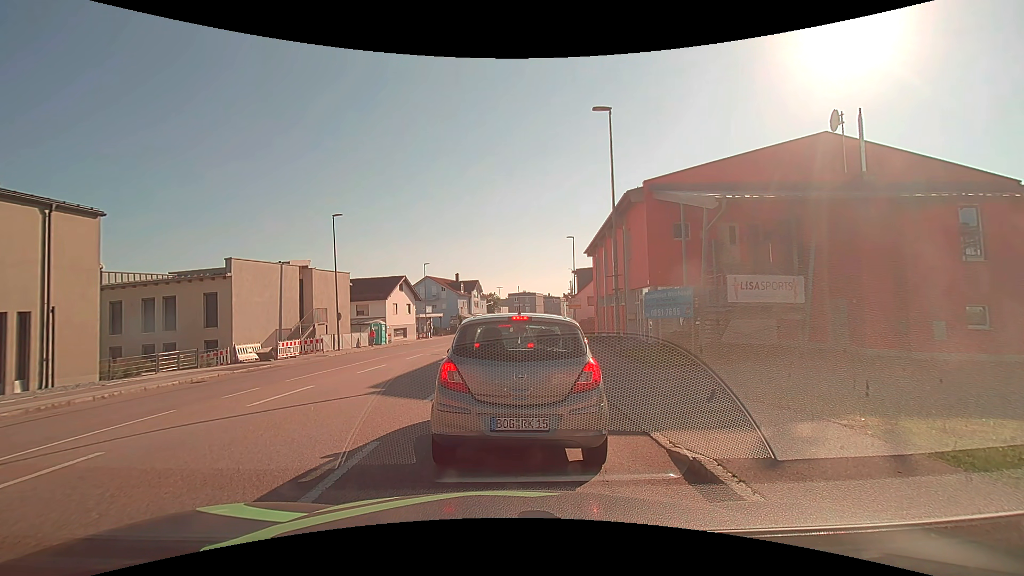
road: tertiary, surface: asphalt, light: Day
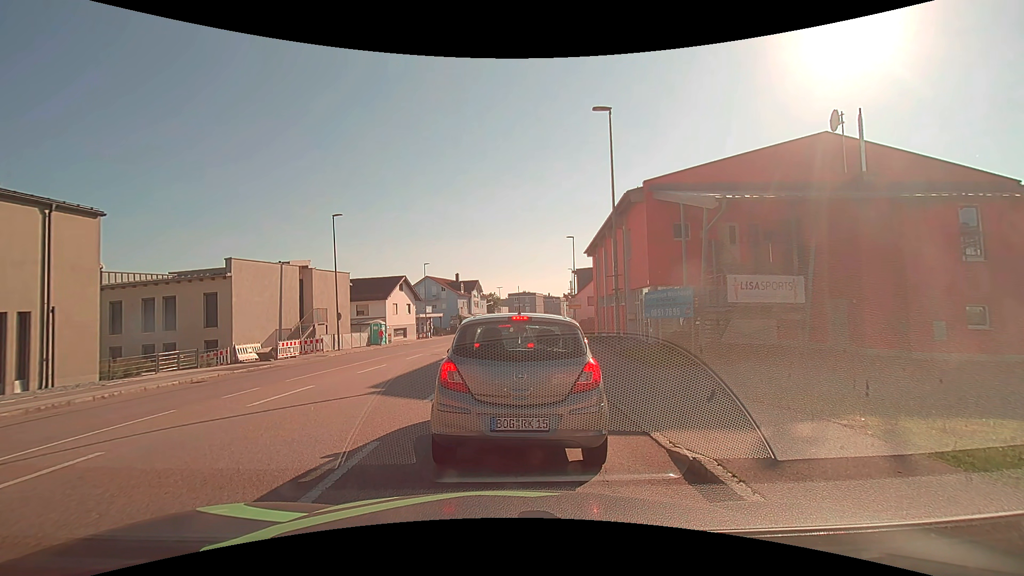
(0.0, 0.0) m; 0°
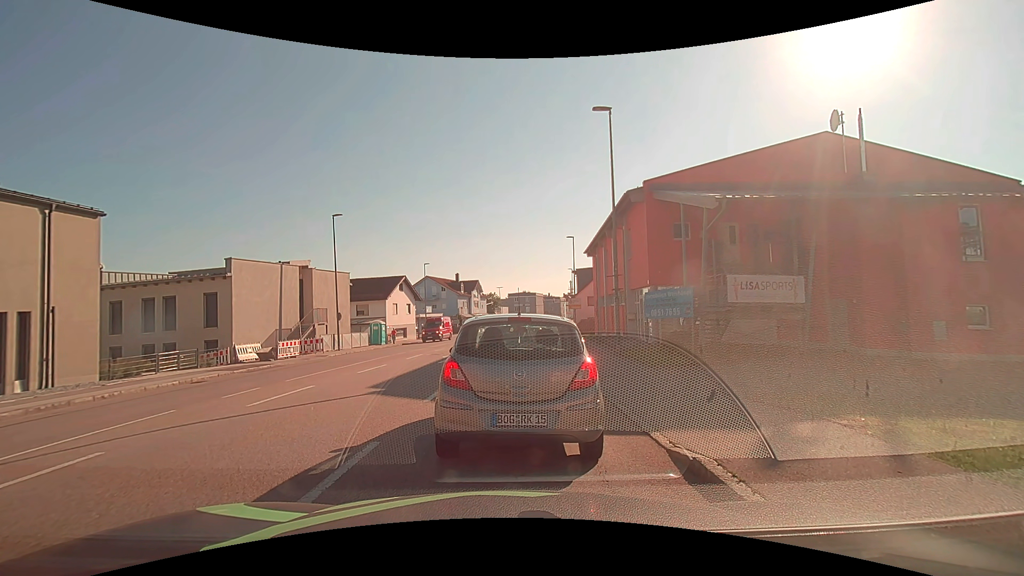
(0.0, 0.0) m; 0°
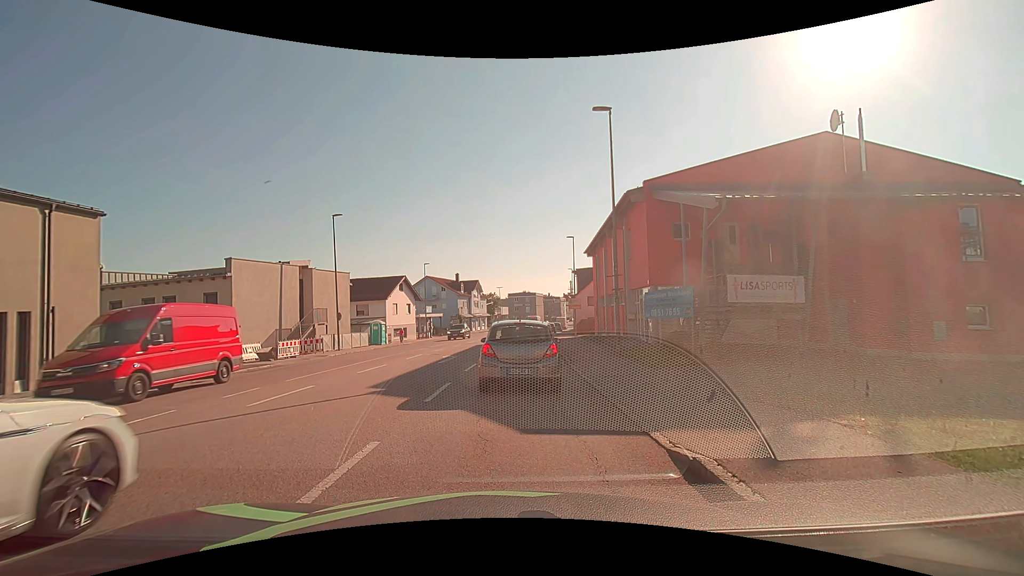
(0.0, 0.0) m; 0°
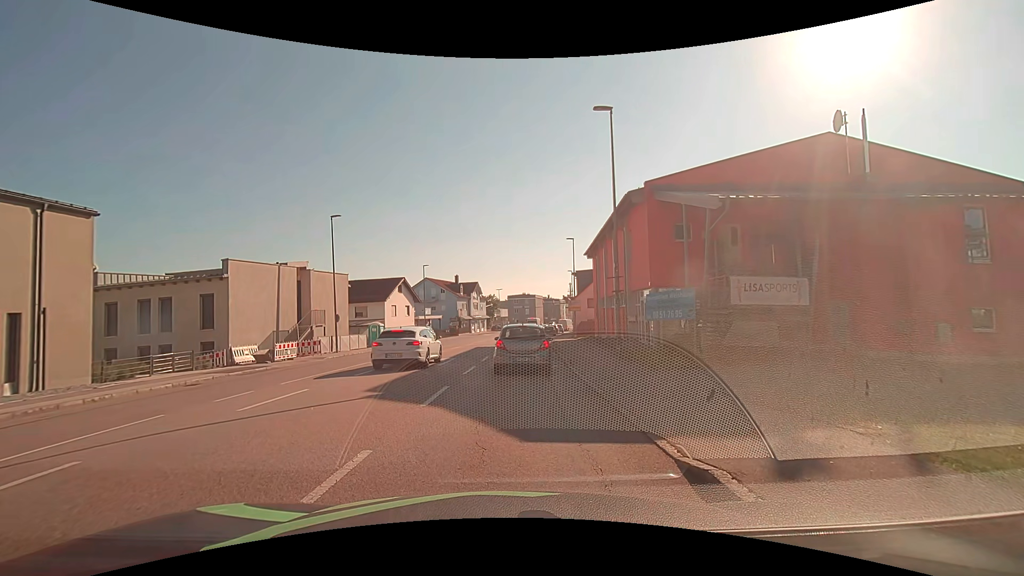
(0.0, +0.3) m; 0°
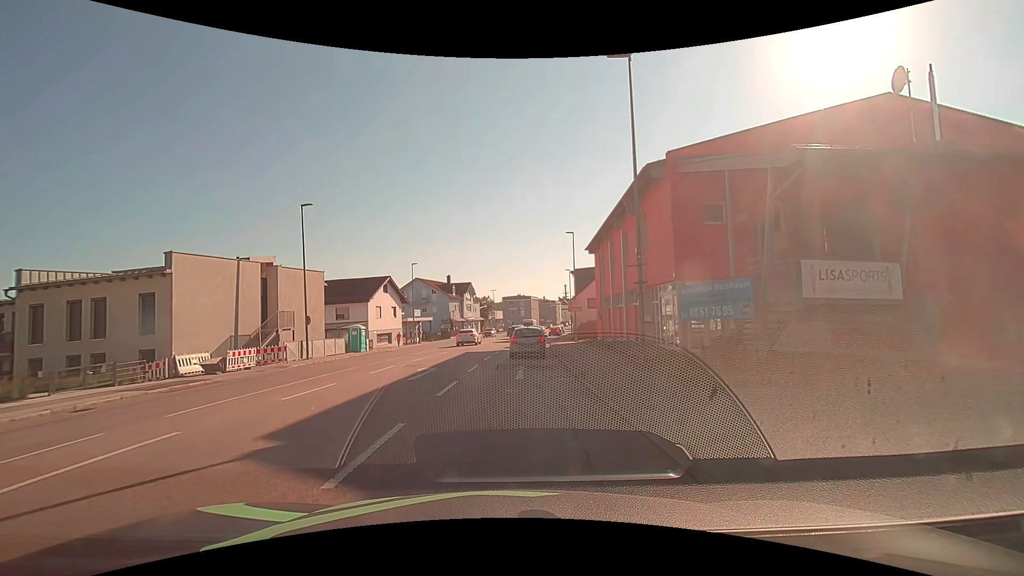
(-0.1, +4.5) m; -1°
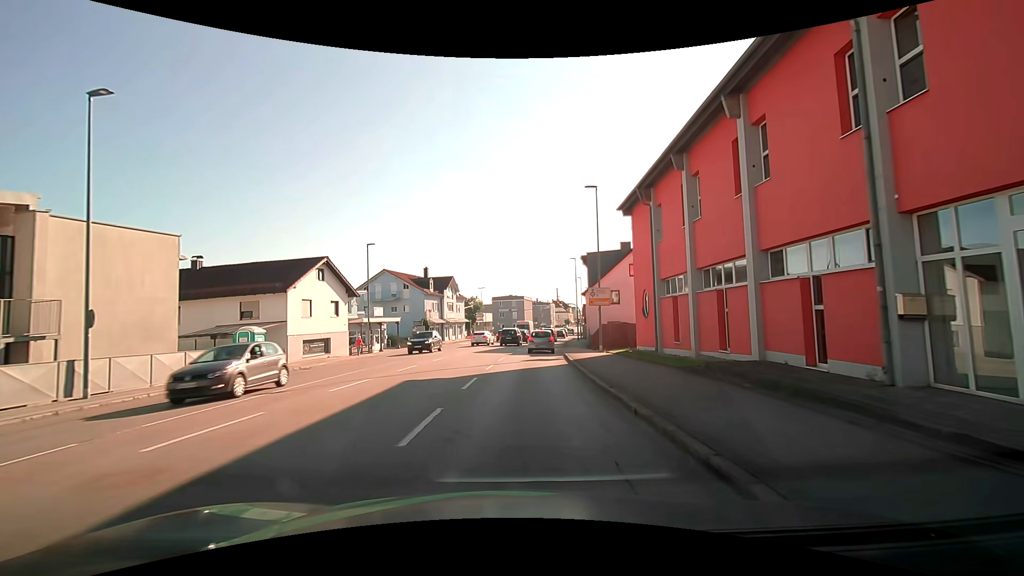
(+0.2, +16.7) m; +2°
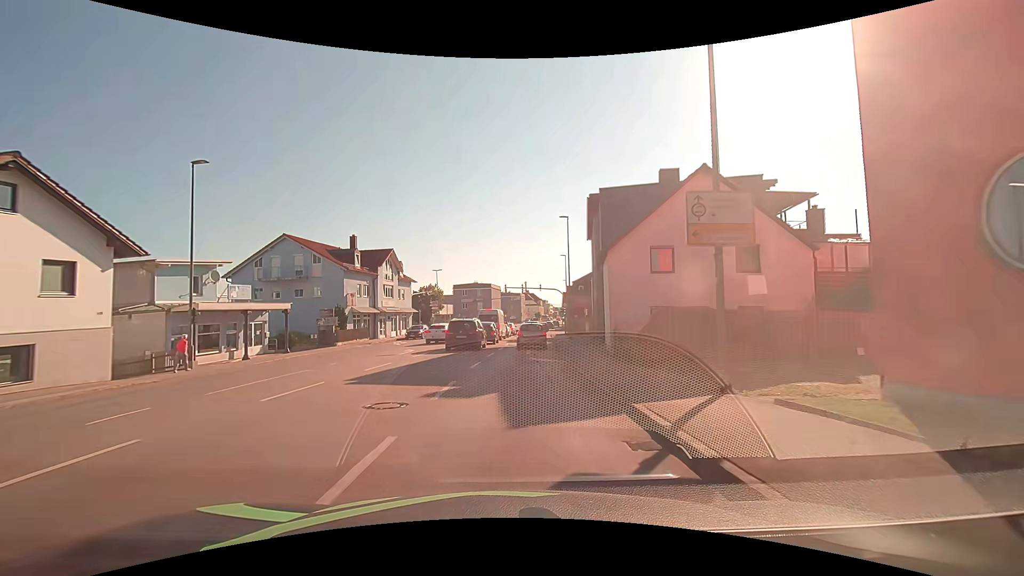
(+0.4, +21.1) m; +3°
(0, +10) (0, +20) (+1, +30) (+1, +40) (+2, +50) (+3, +60) (+4, +70) (+5, +80) (+6, +90) (+7, +100) m
